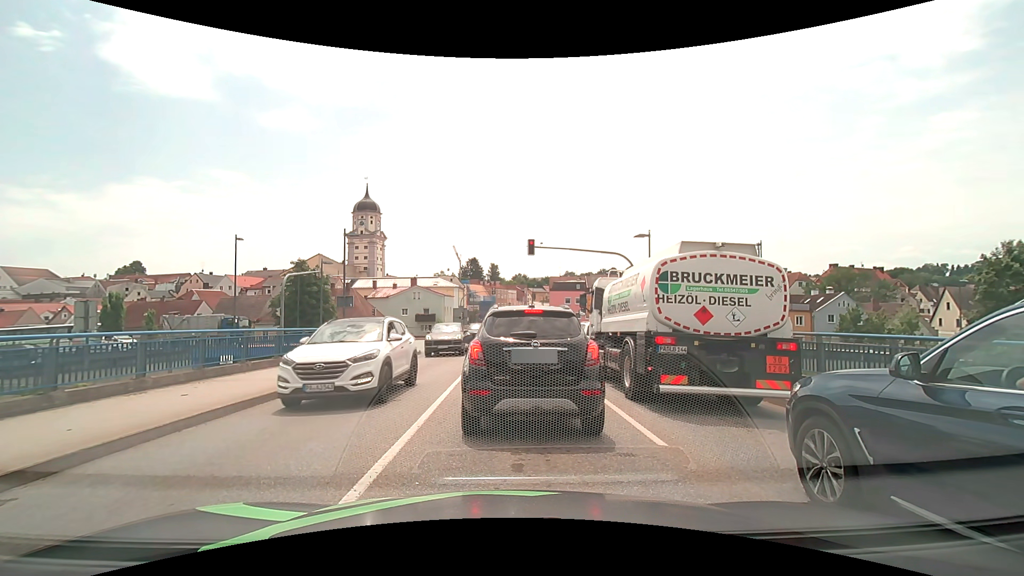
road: secondary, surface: asphalt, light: Day
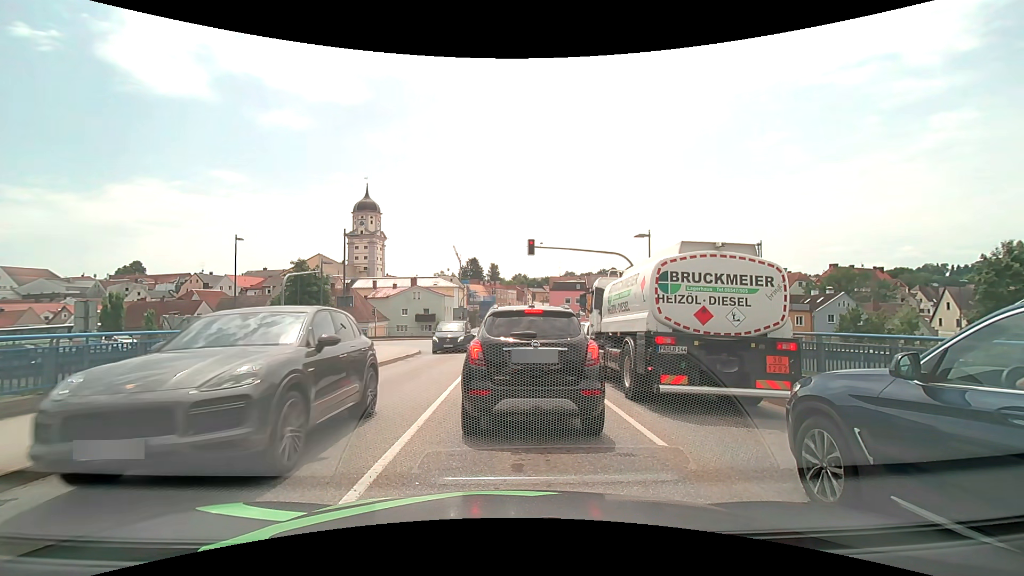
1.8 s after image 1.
(0.0, 0.0) m; 0°
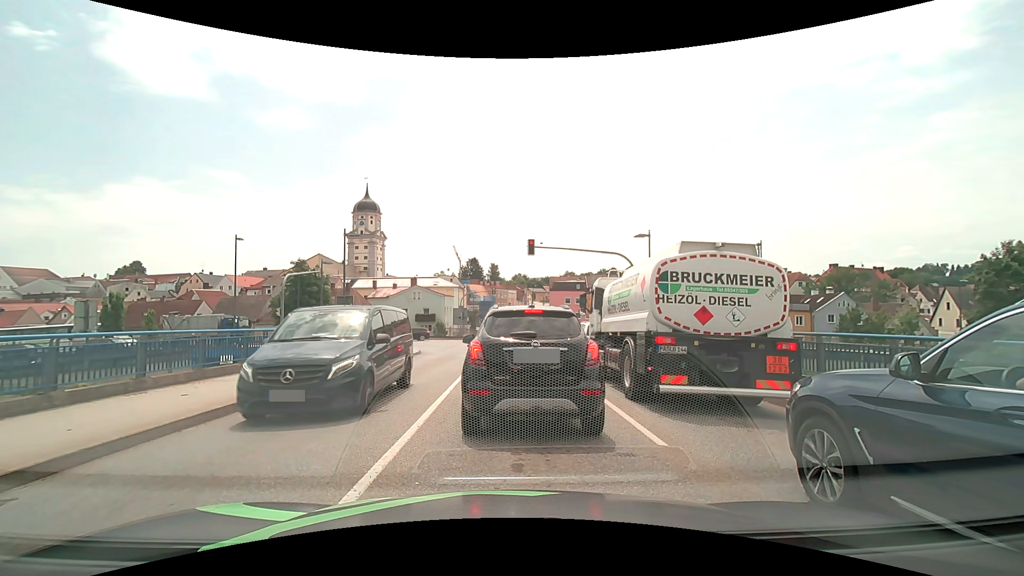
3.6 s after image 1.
(0.0, 0.0) m; 0°
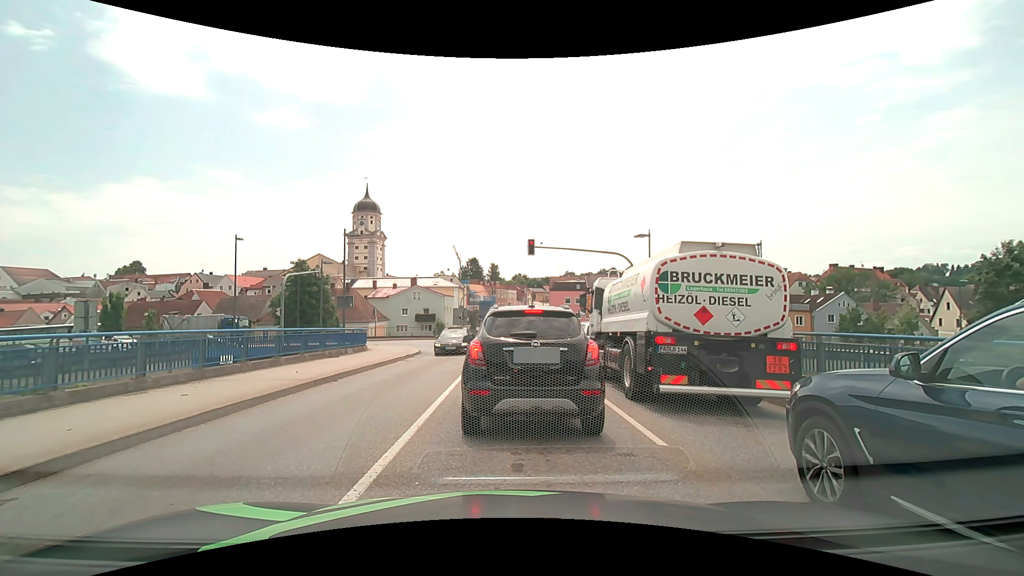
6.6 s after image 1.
(0.0, 0.0) m; 0°
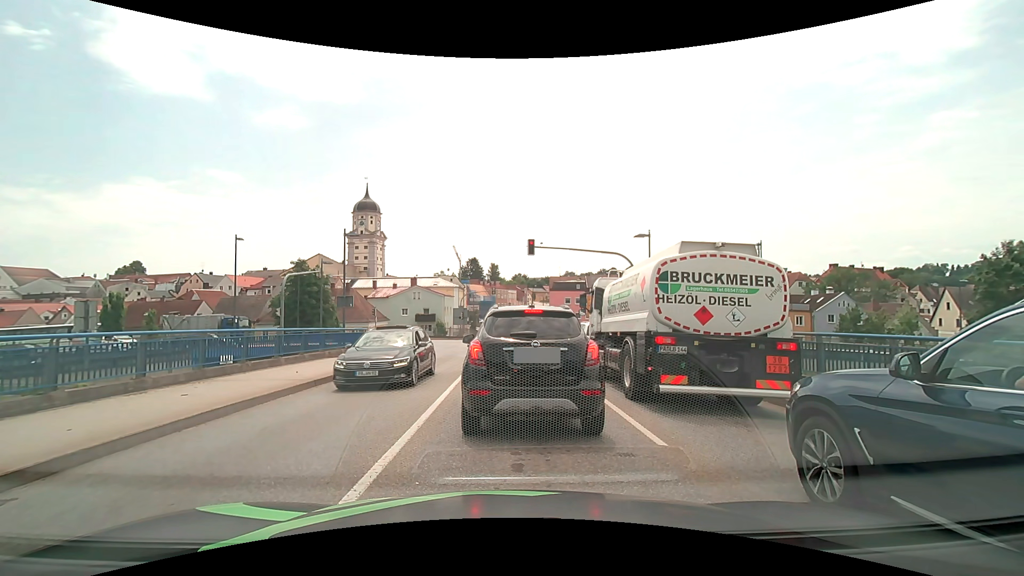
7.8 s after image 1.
(0.0, 0.0) m; 0°
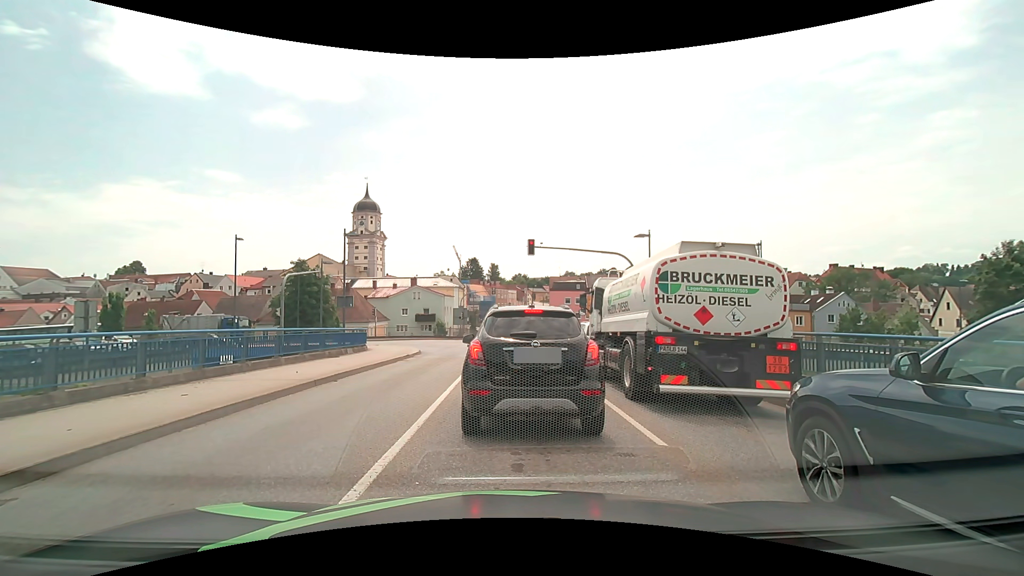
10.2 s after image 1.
(0.0, 0.0) m; 0°
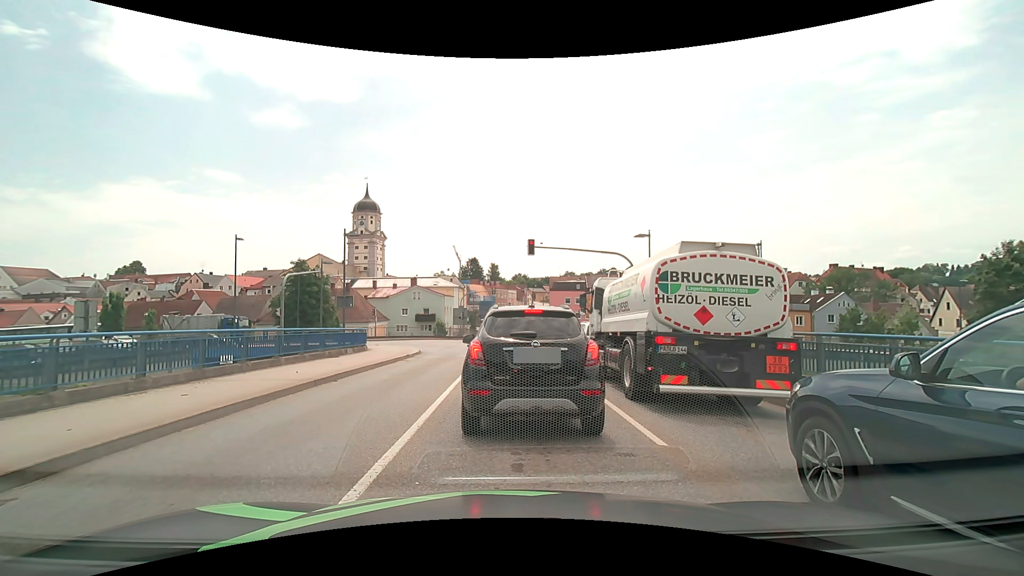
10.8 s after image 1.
(0.0, 0.0) m; 0°
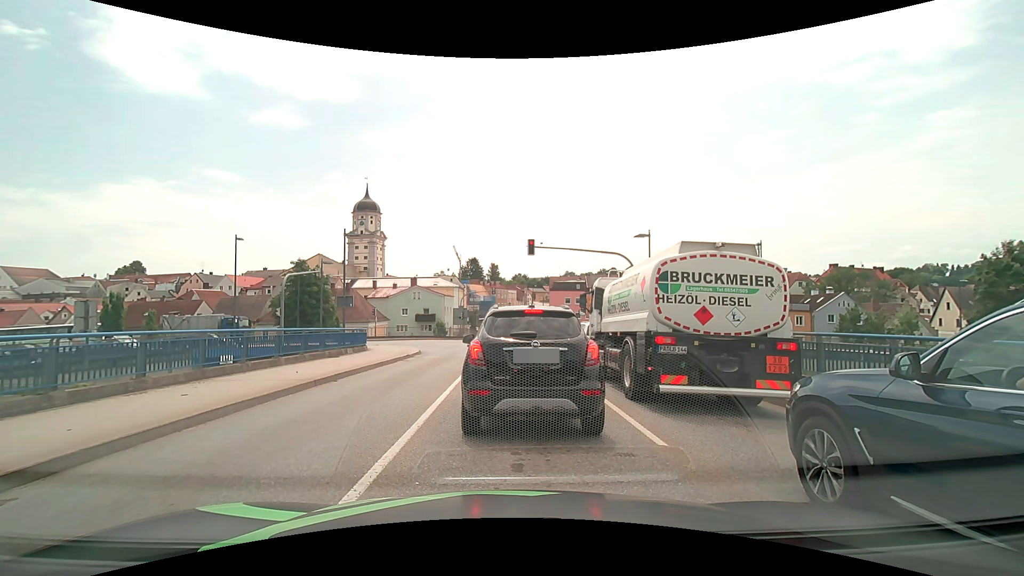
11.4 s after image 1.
(0.0, 0.0) m; 0°
